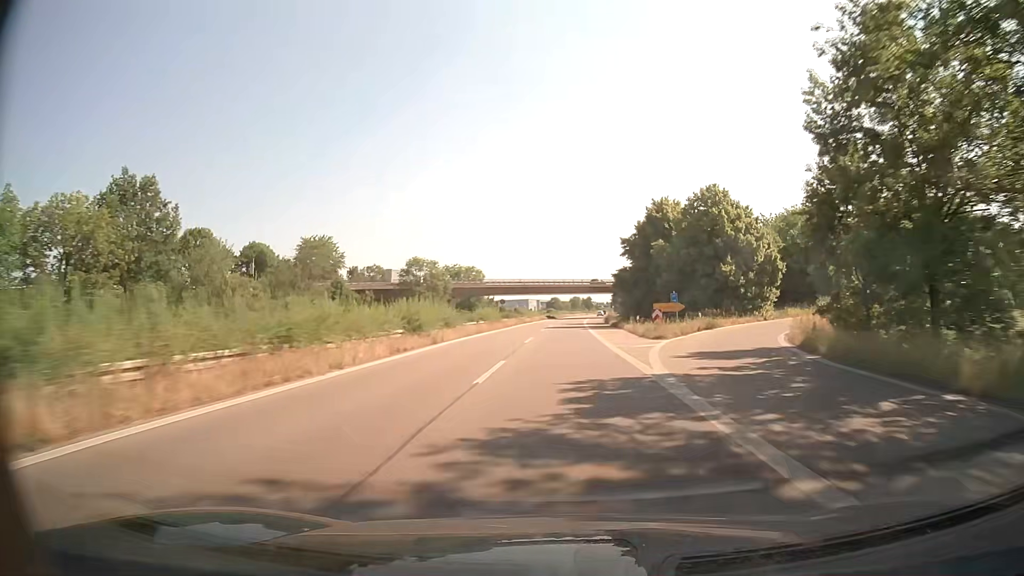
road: trunk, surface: asphalt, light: Day
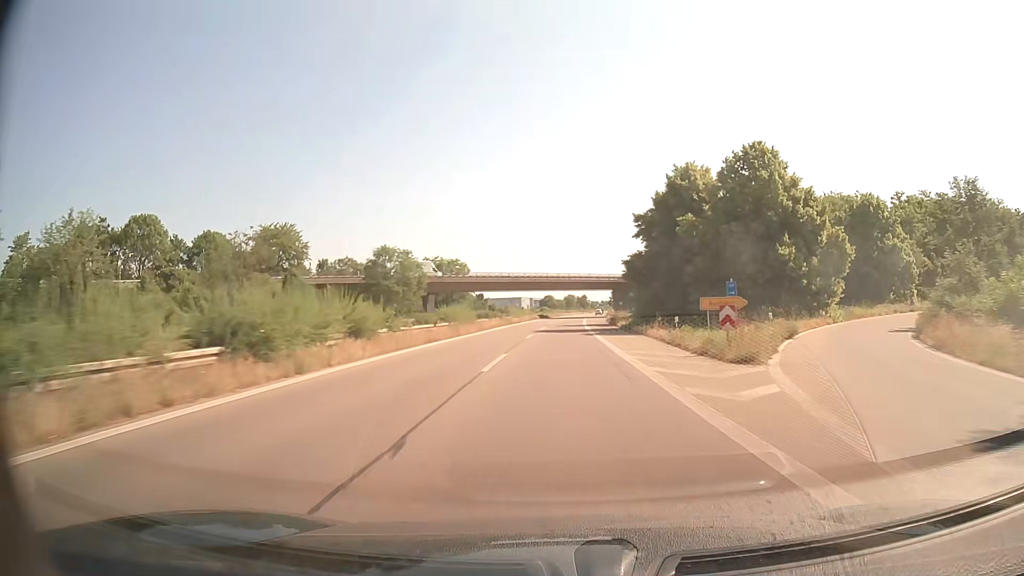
(+0.1, +16.0) m; +1°
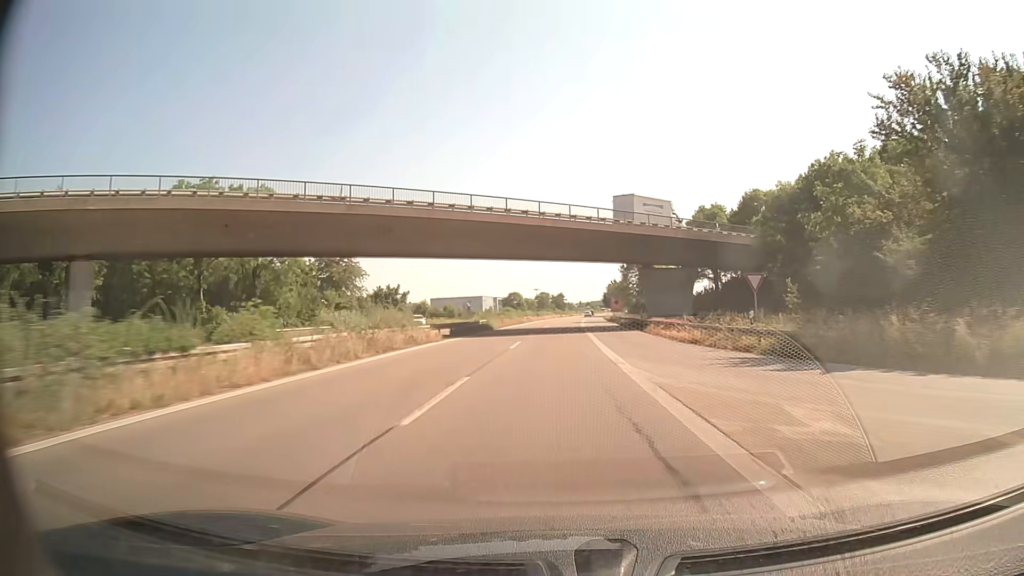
(+1.4, +79.5) m; +2°
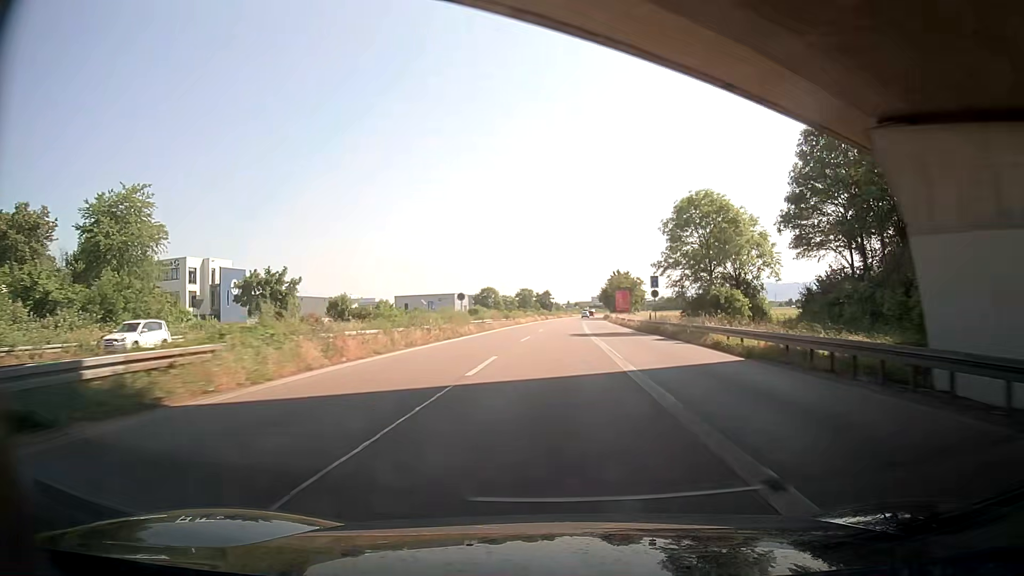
(+0.4, +47.6) m; +1°
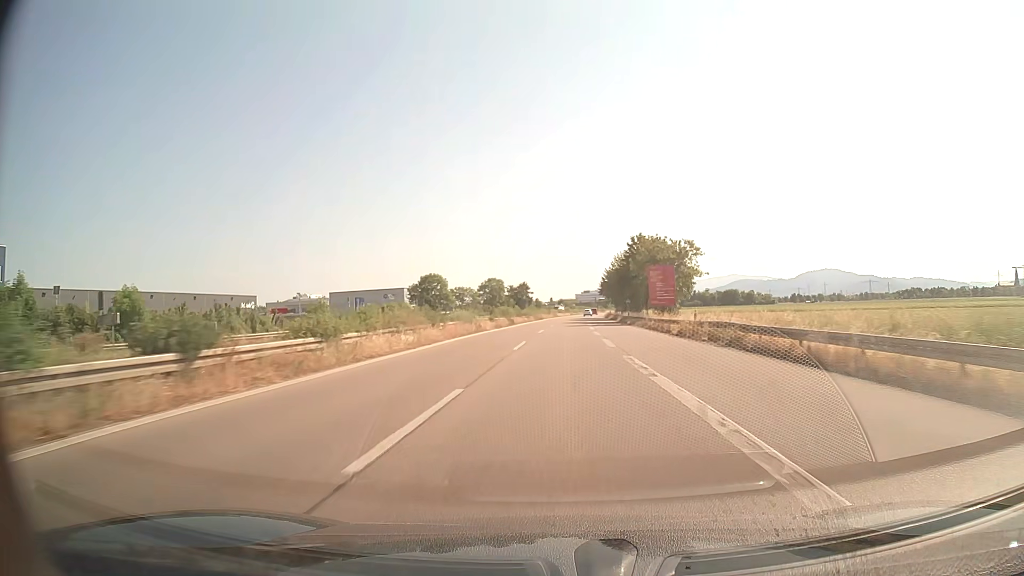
(+1.1, +63.2) m; +2°
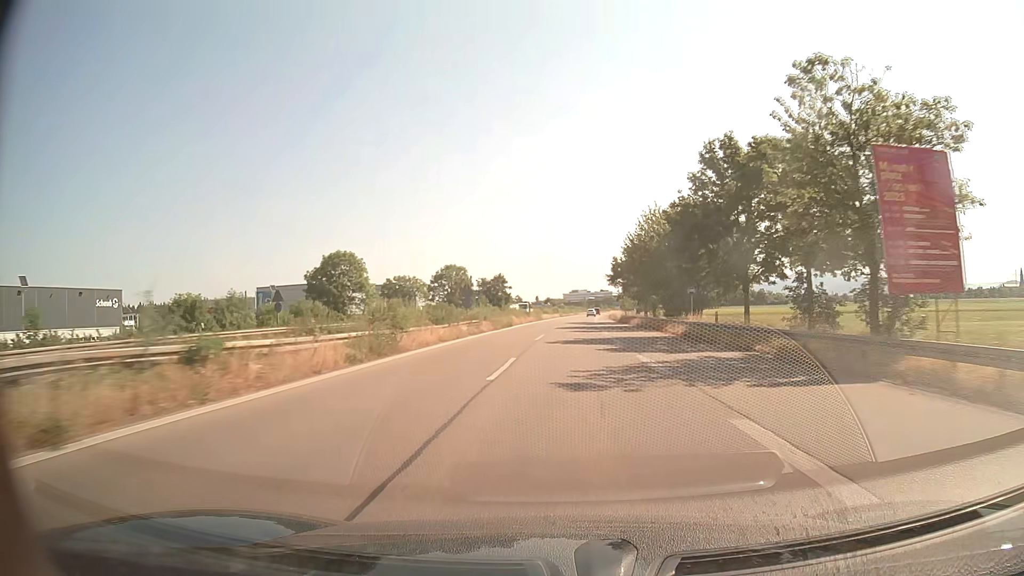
(+0.5, +47.3) m; +1°
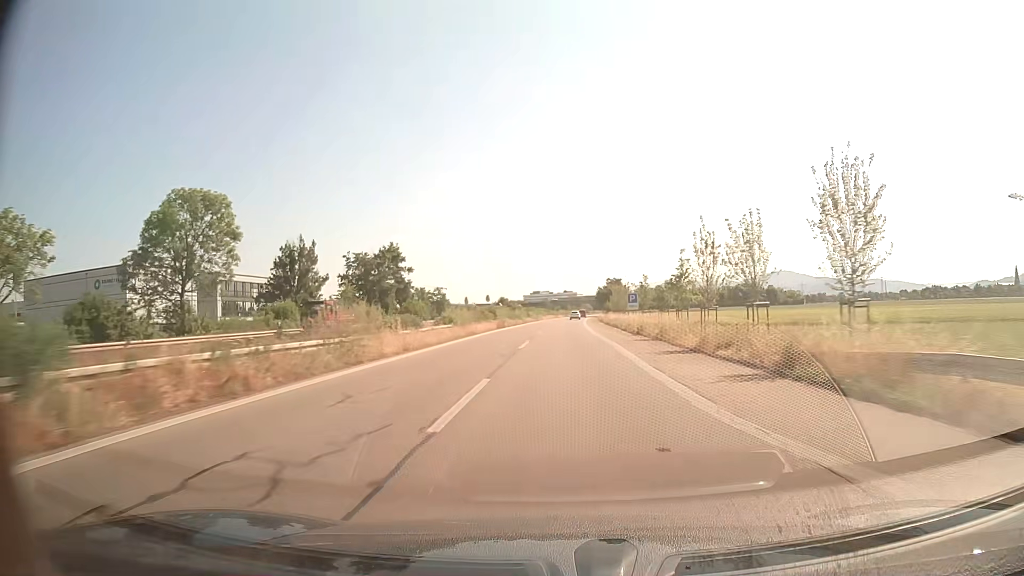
(+2.4, +78.7) m; +3°
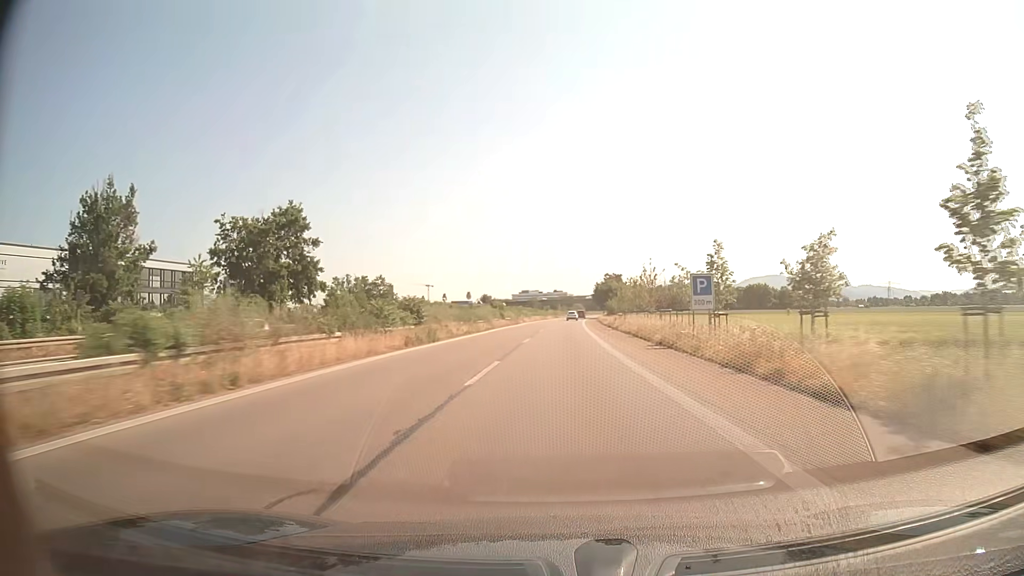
(+0.1, +31.5) m; +1°
(0, +10) (0, +20) (0, +30) (0, +40) (+1, +50) (+1, +60) (+1, +70) (+1, +80) (+2, +90) (+2, +100) m
